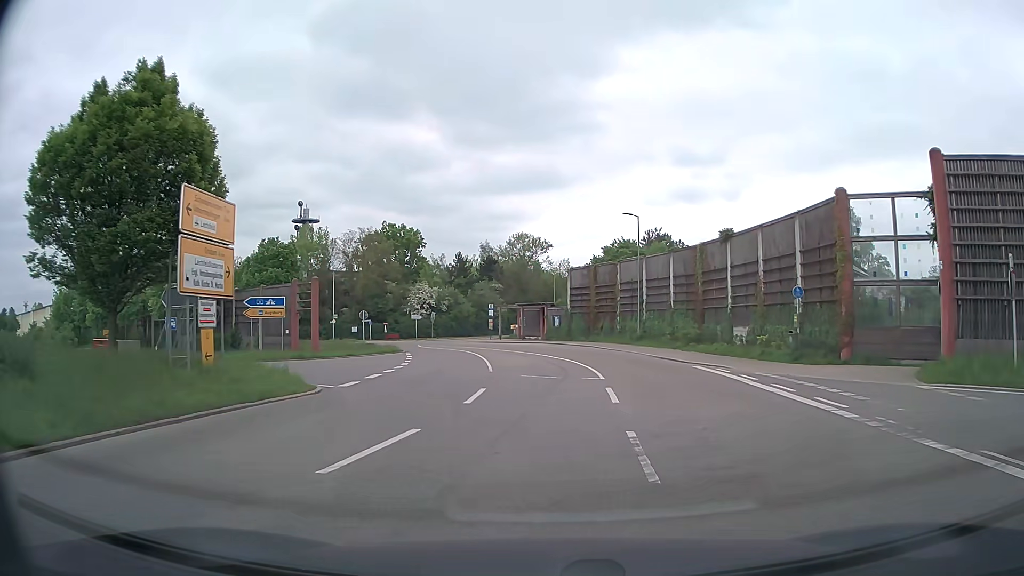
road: secondary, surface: asphalt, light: Day
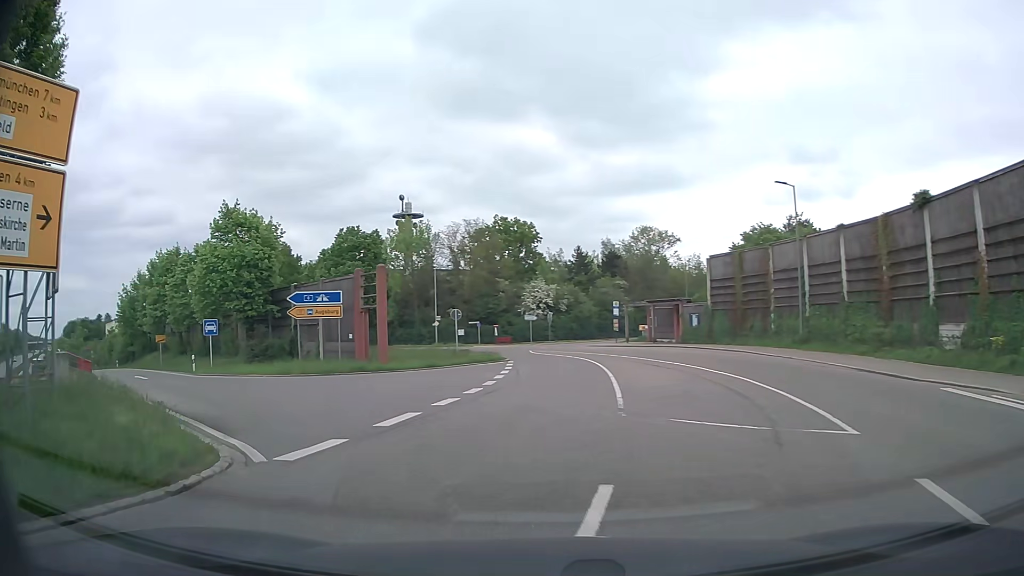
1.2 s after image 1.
(-0.5, +9.9) m; -10°
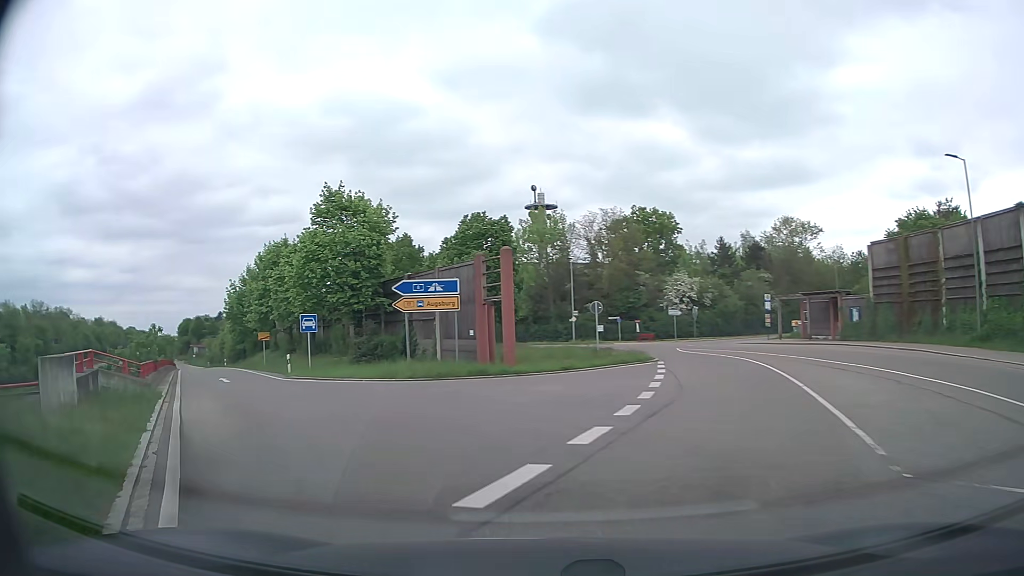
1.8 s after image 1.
(-0.5, +5.1) m; -11°
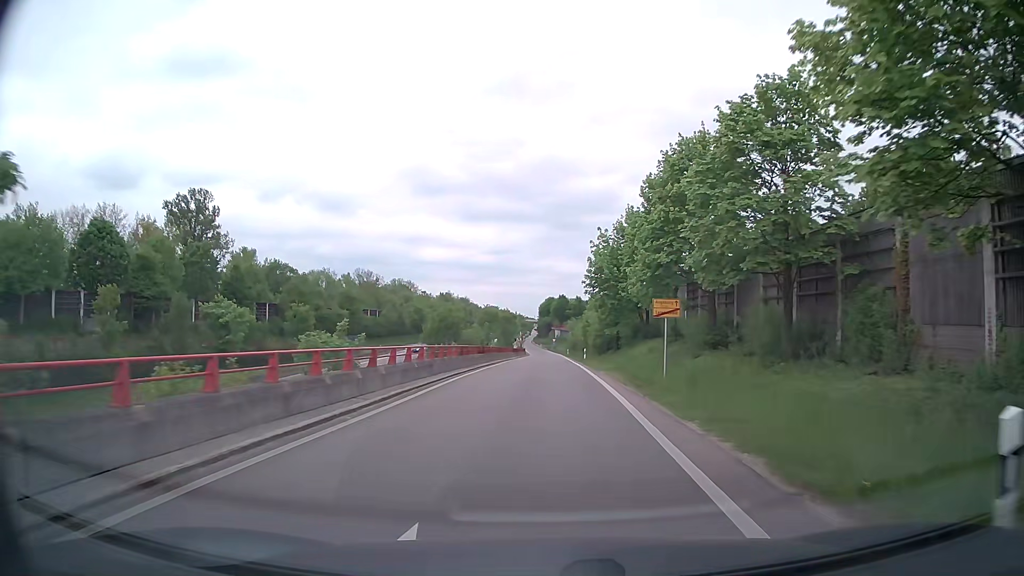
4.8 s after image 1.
(-12.7, +27.6) m; -33°
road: trunk_link
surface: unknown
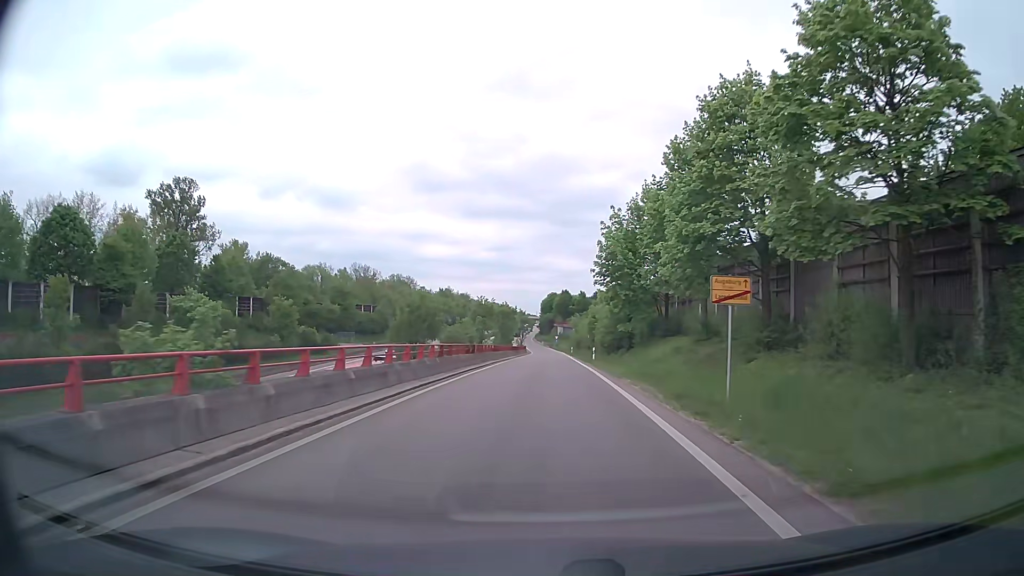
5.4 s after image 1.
(0.0, +7.6) m; 0°
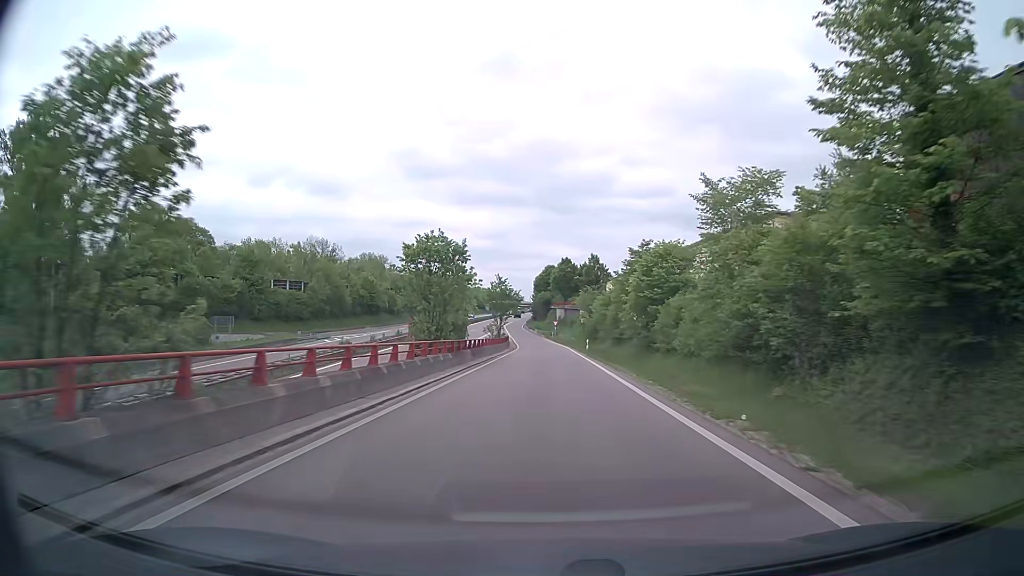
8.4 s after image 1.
(+0.1, +44.0) m; 0°
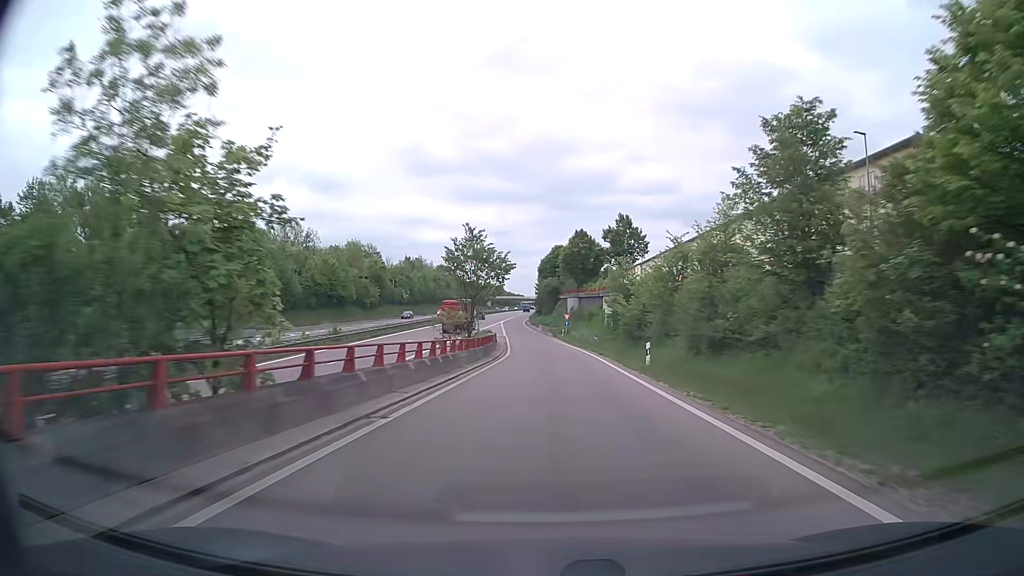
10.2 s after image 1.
(0.0, +29.2) m; 0°
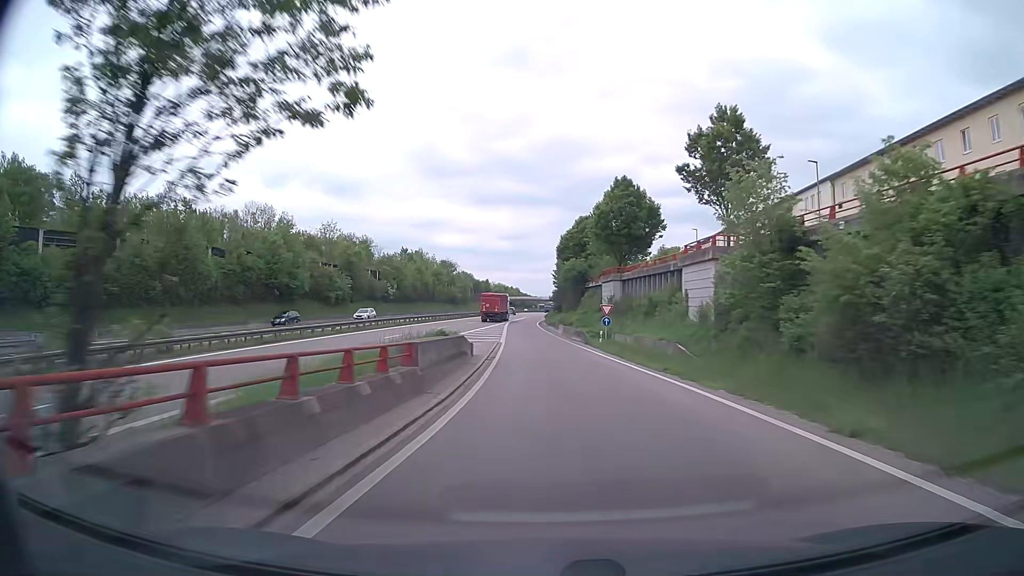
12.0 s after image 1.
(-0.5, +31.2) m; -2°
(0, +10) (0, +20) (0, +30) (-1, +40) (-1, +50) (-1, +60) (-2, +70) (-2, +80) (-3, +90) (-3, +100) m
